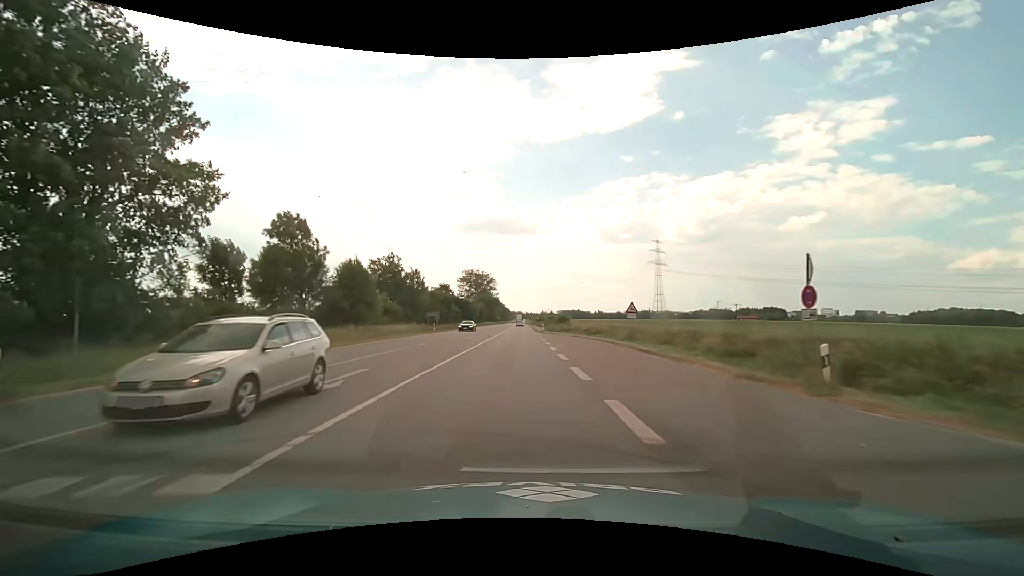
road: primary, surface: asphalt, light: Day
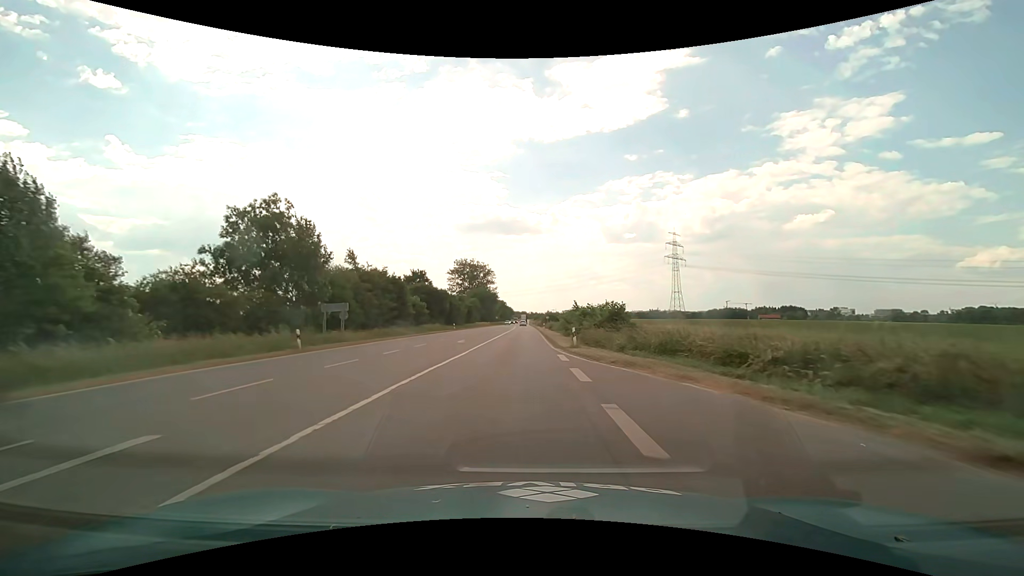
(-0.2, +36.7) m; 0°
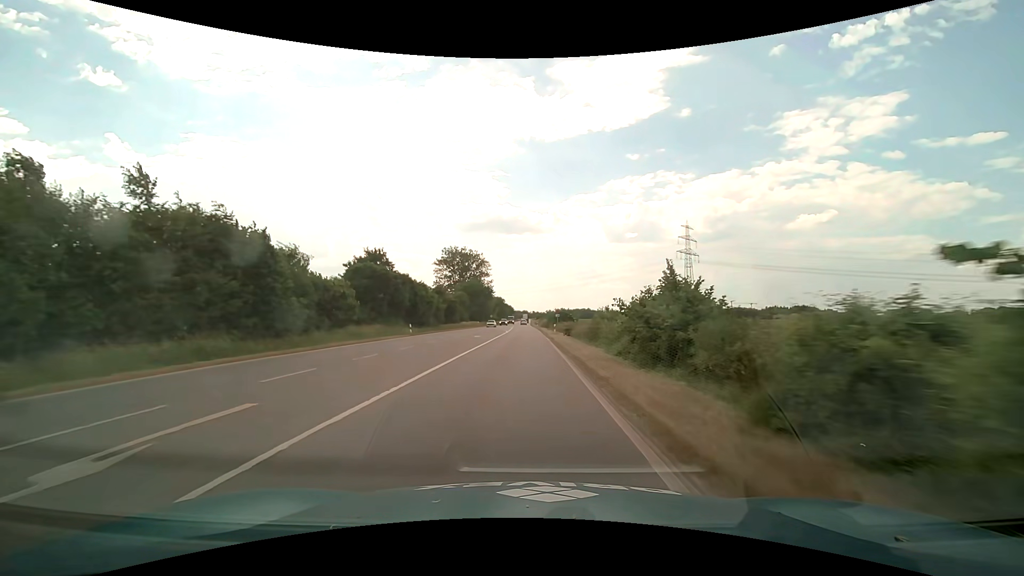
(-0.1, +27.8) m; 0°
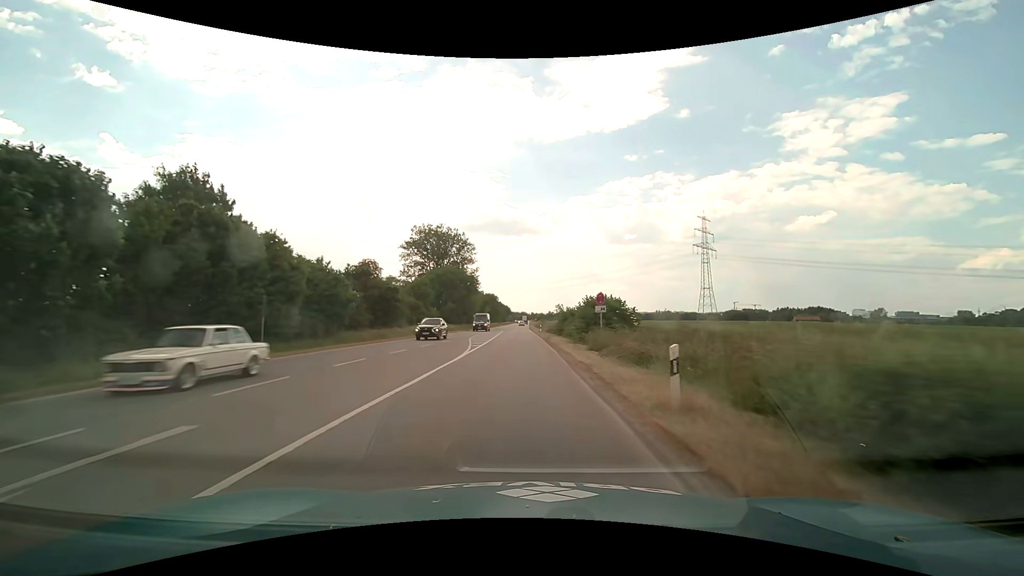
(+0.1, +37.7) m; 0°
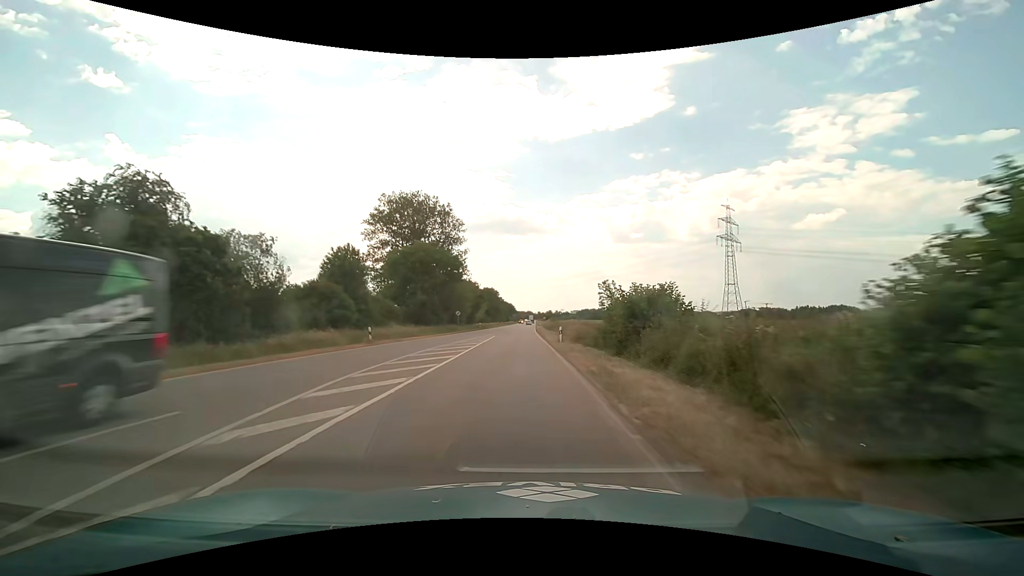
(0.0, +28.8) m; 0°
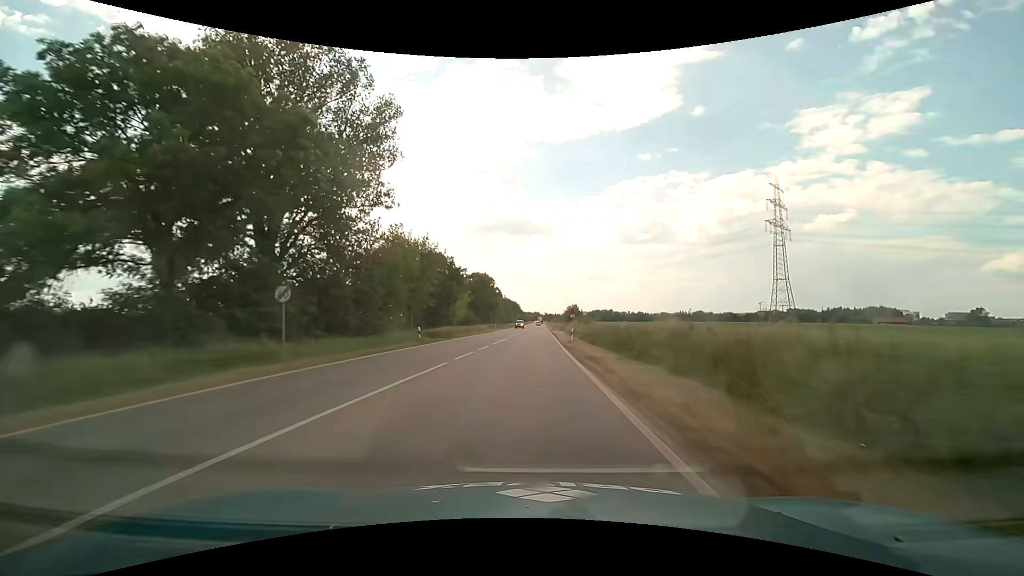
(-0.7, +48.8) m; -1°
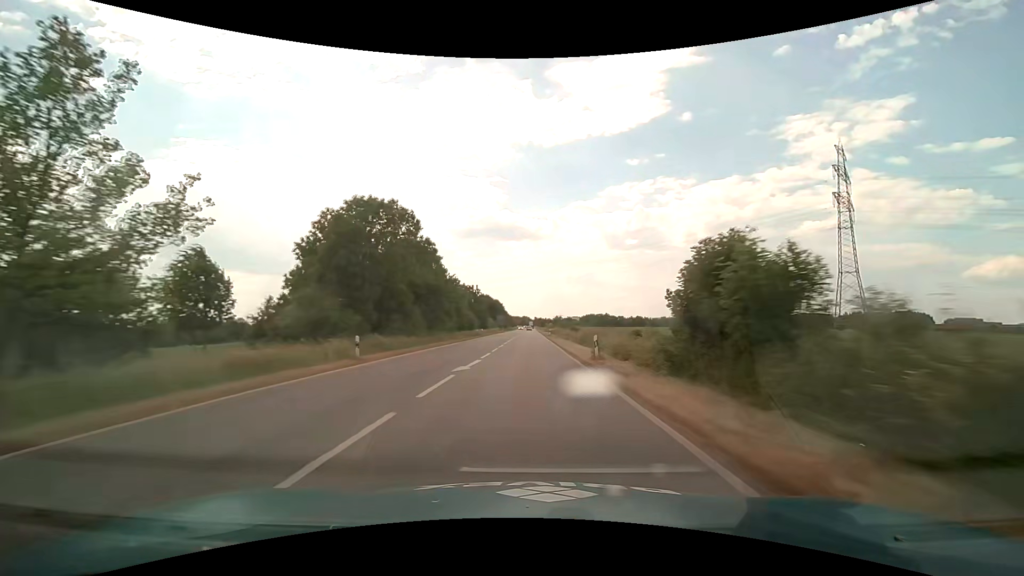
(+0.9, +63.3) m; +1°
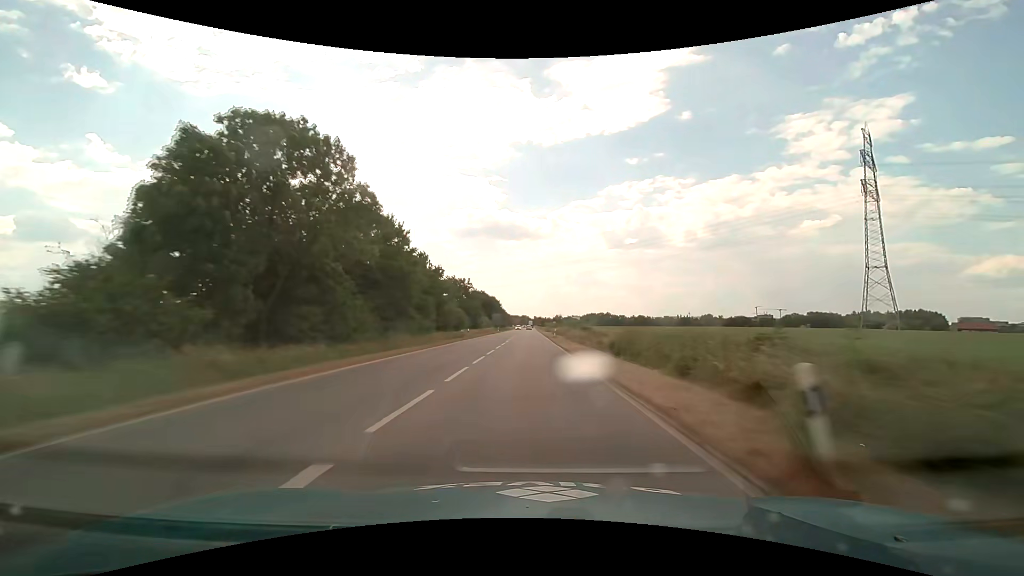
(0.0, +15.4) m; 0°
(0, +10) (0, +20) (0, +30) (0, +40) (0, +50) (0, +60) (0, +70) (0, +80) (0, +90) (0, +100) m
